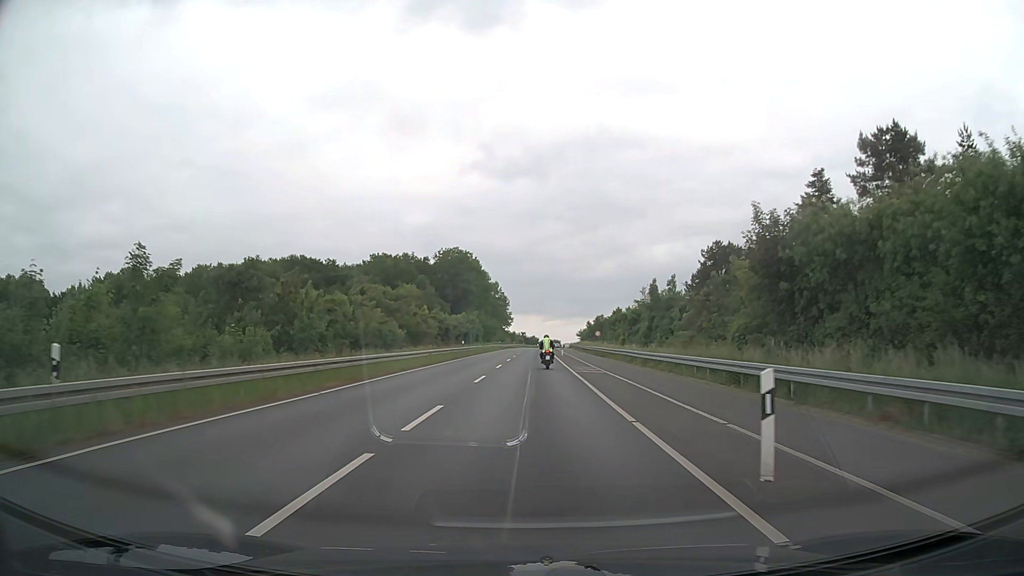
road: secondary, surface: asphalt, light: Day
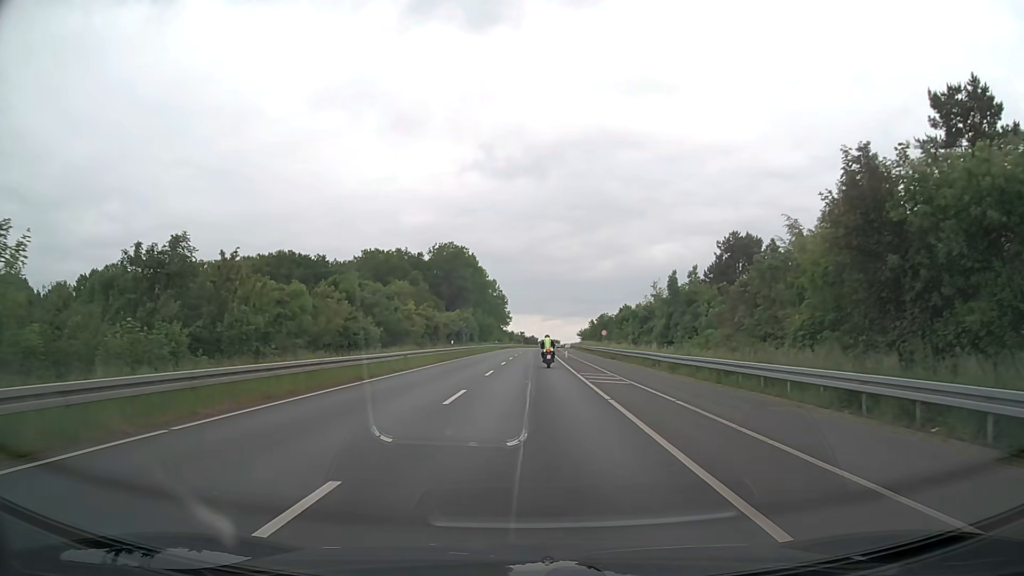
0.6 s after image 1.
(0.0, +7.7) m; 0°
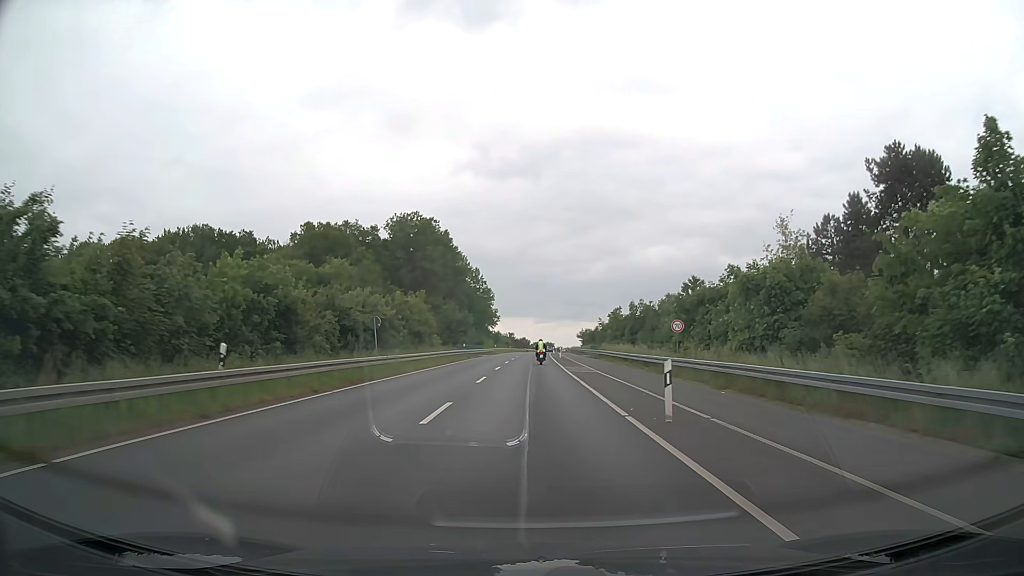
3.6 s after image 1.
(+0.3, +39.0) m; +1°
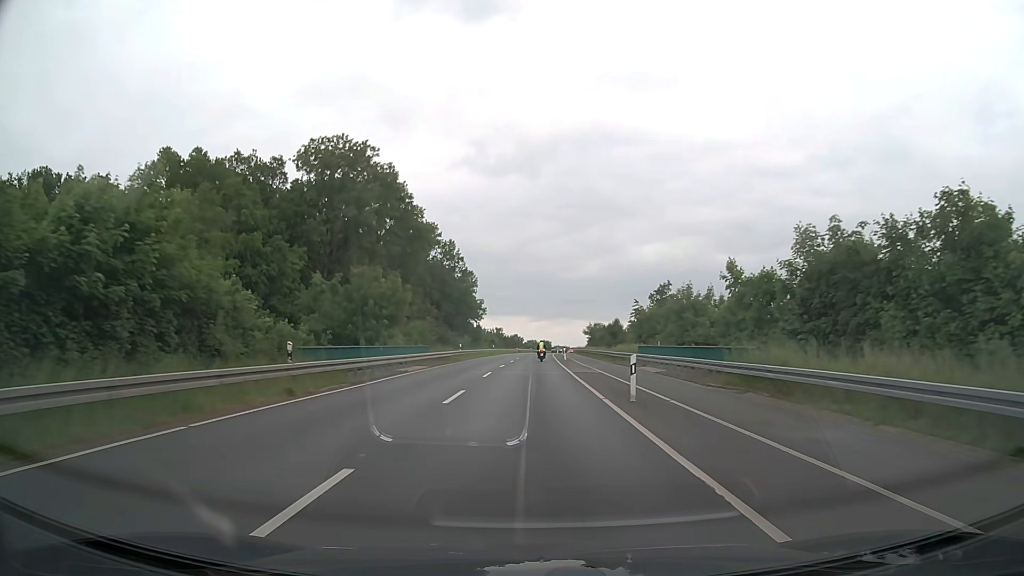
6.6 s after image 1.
(+0.3, +44.7) m; +1°
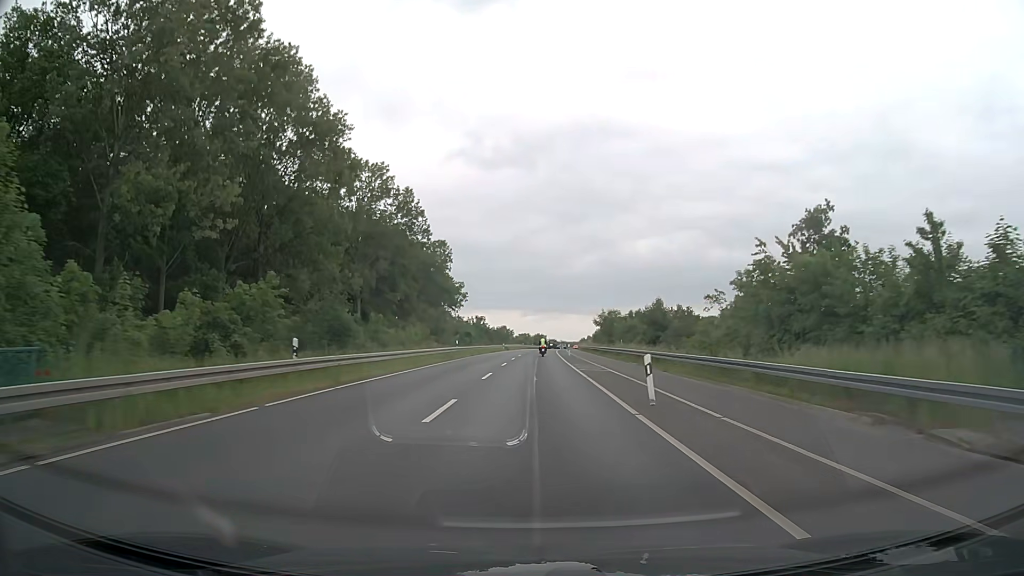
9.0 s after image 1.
(+0.2, +40.1) m; +1°
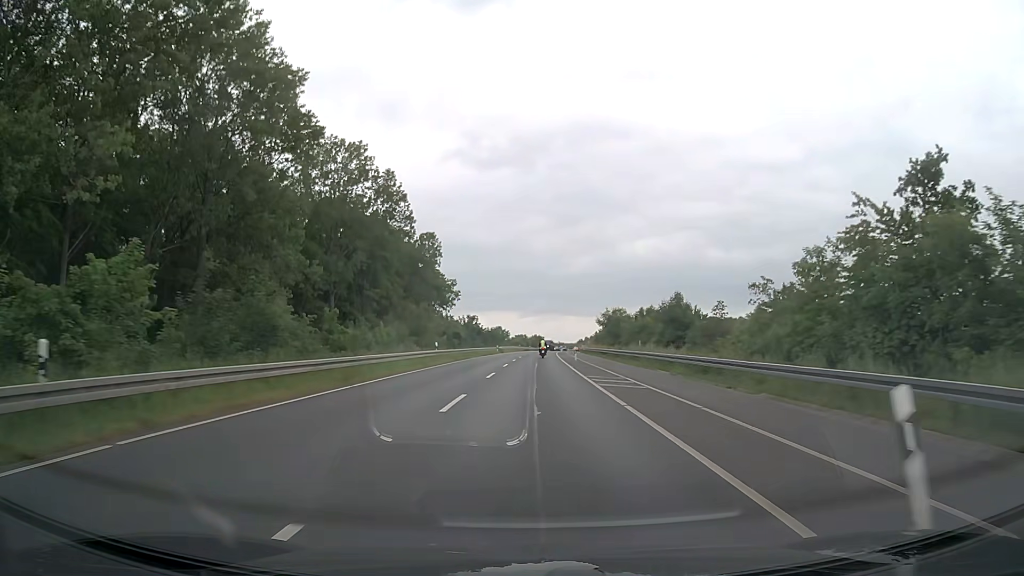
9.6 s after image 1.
(0.0, +10.3) m; 0°
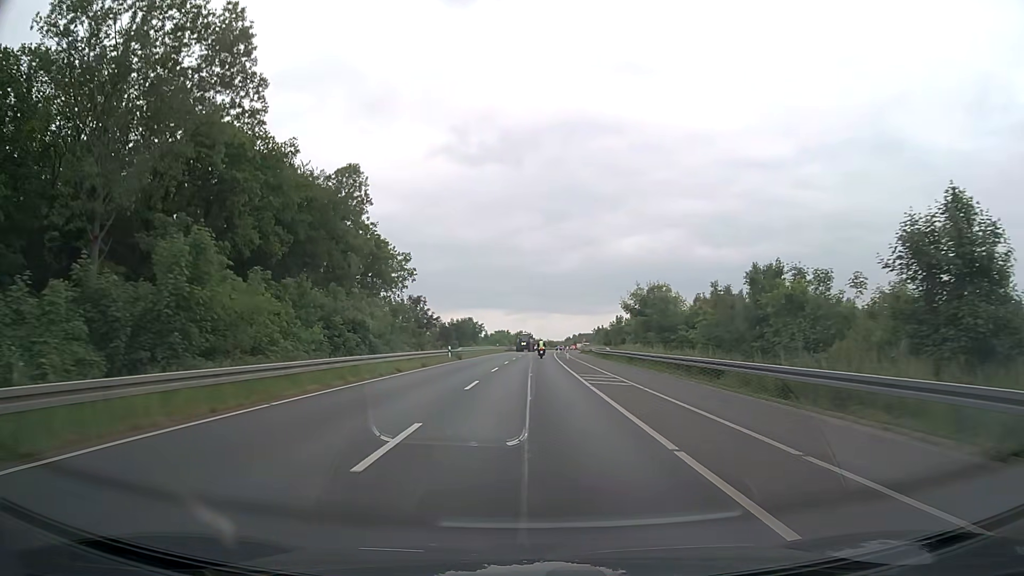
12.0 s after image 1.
(+0.4, +41.8) m; +1°
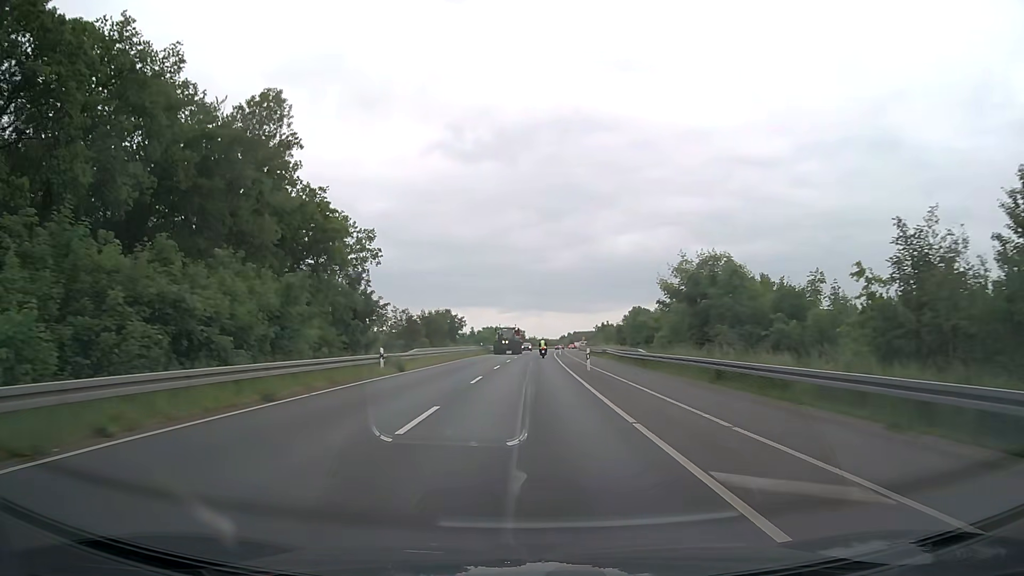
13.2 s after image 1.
(+0.1, +21.2) m; +1°
(0, +10) (0, +20) (0, +30) (0, +40) (0, +50) (+1, +60) (+1, +70) (+1, +80) (+2, +90) (+2, +100) m
